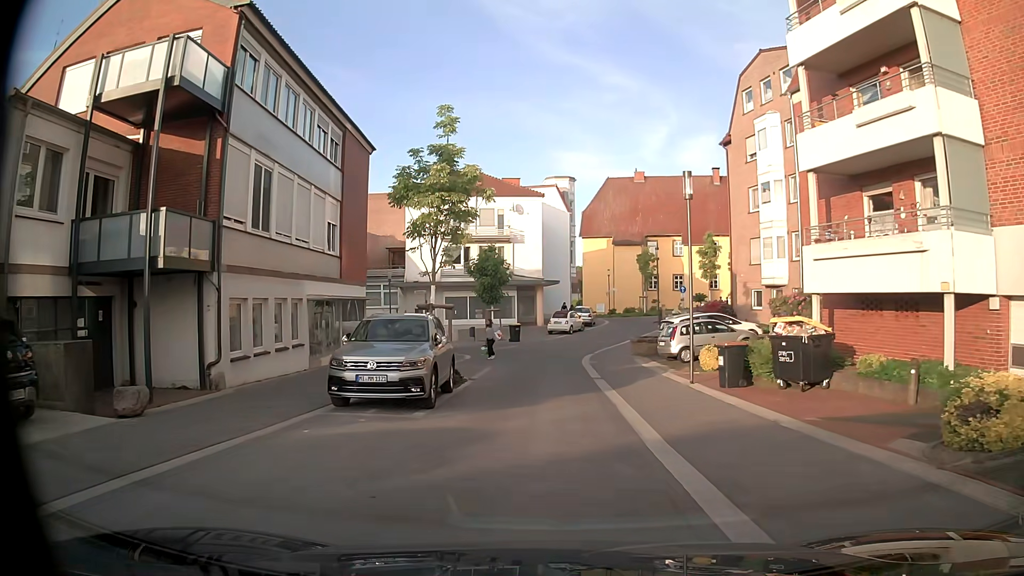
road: residential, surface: paving_stones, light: Day
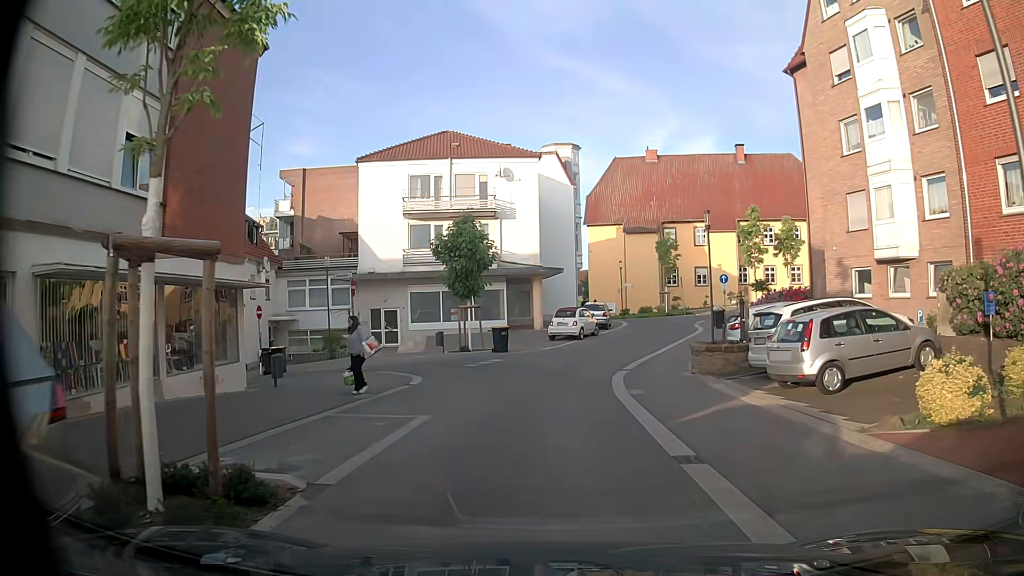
(-0.1, +12.7) m; -1°
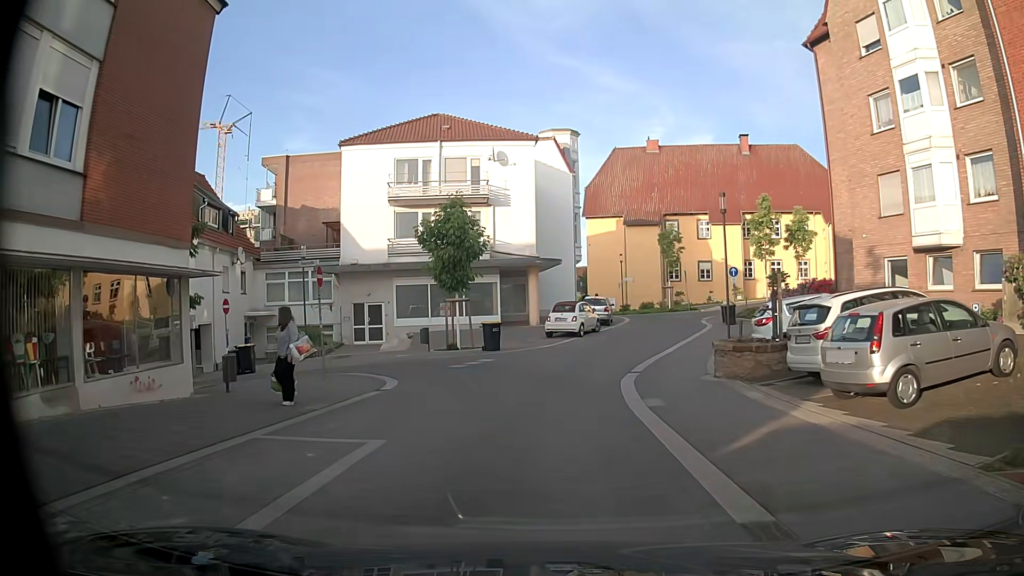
(0.0, +2.8) m; +1°
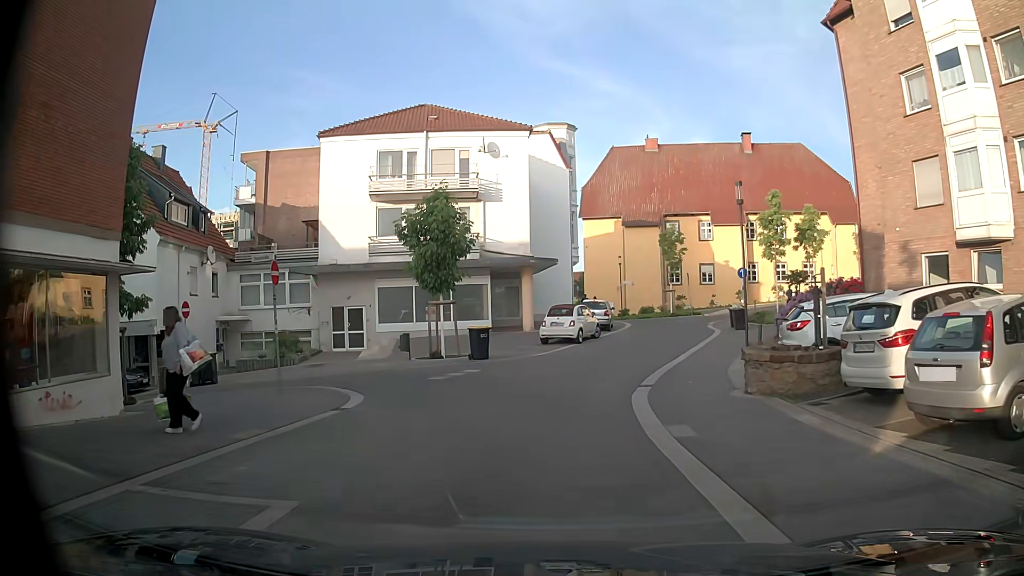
(0.0, +2.8) m; +1°
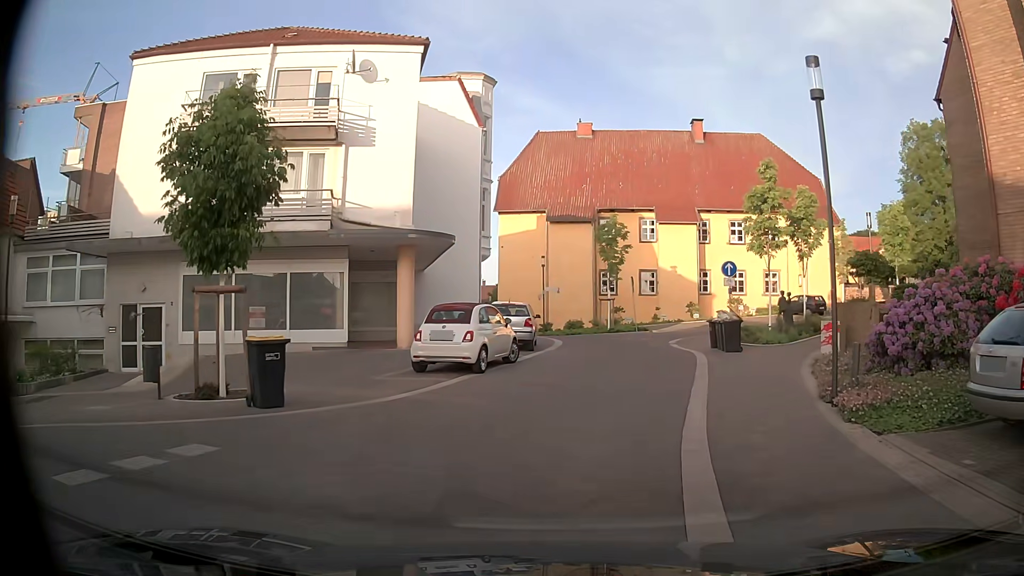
(+0.4, +11.9) m; +6°
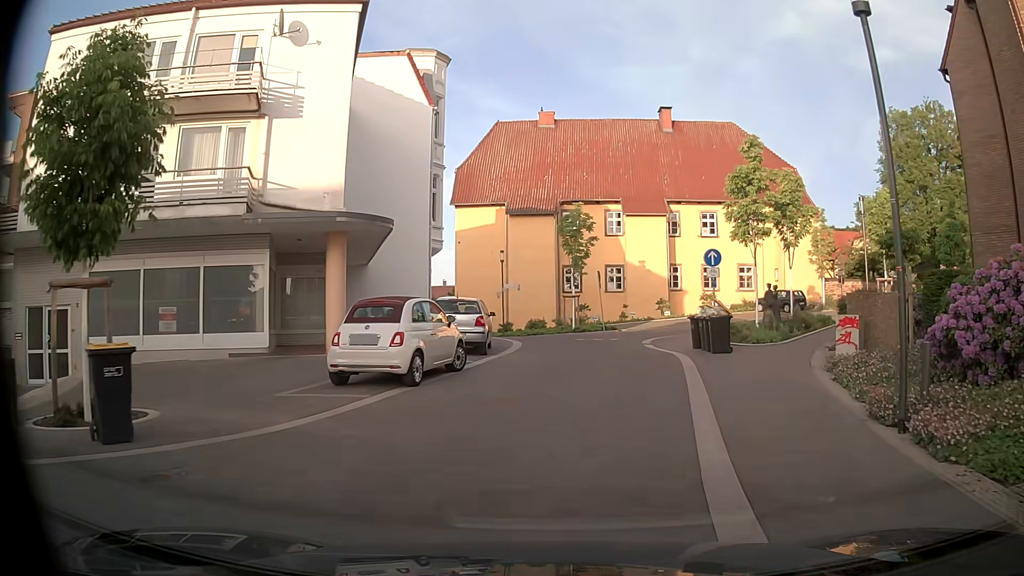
(+0.1, +3.2) m; +3°
